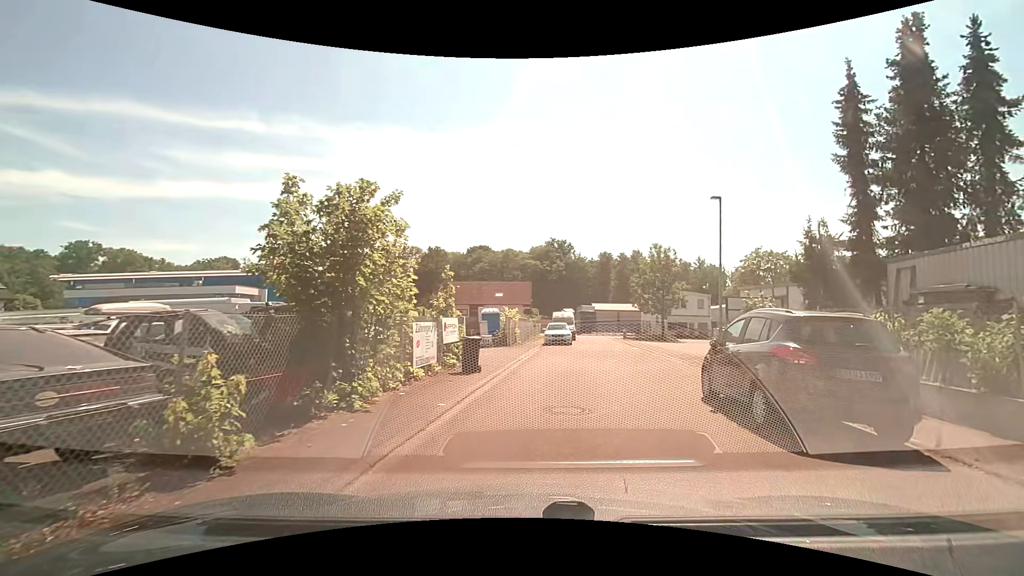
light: Day
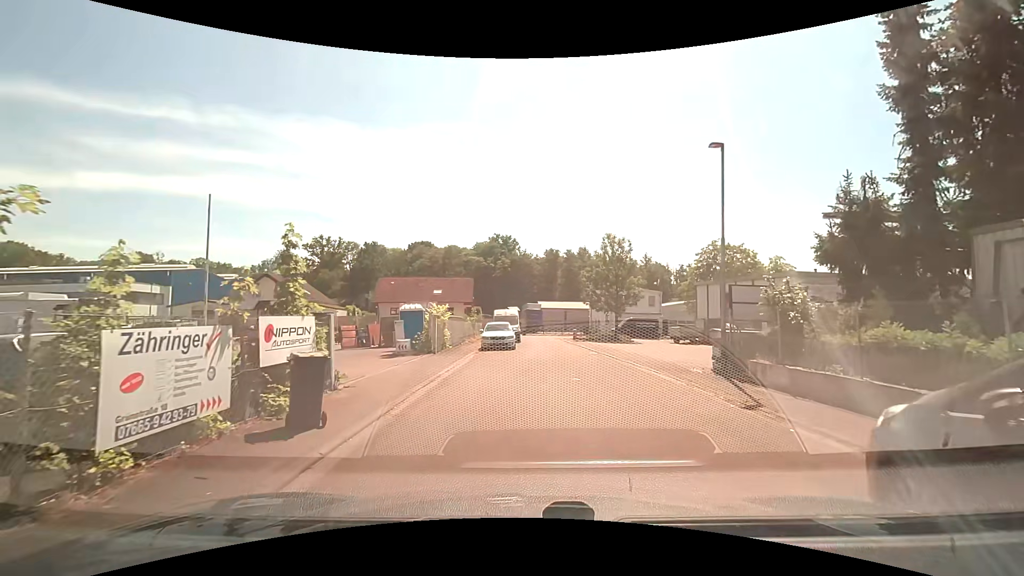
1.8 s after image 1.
(+0.7, +6.5) m; +8°
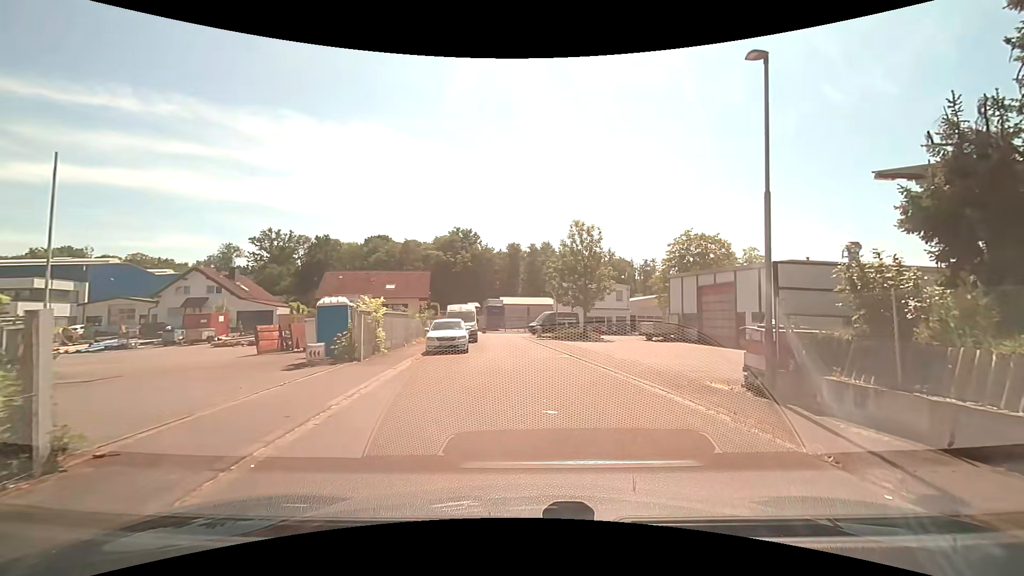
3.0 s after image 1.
(+0.2, +4.9) m; +7°
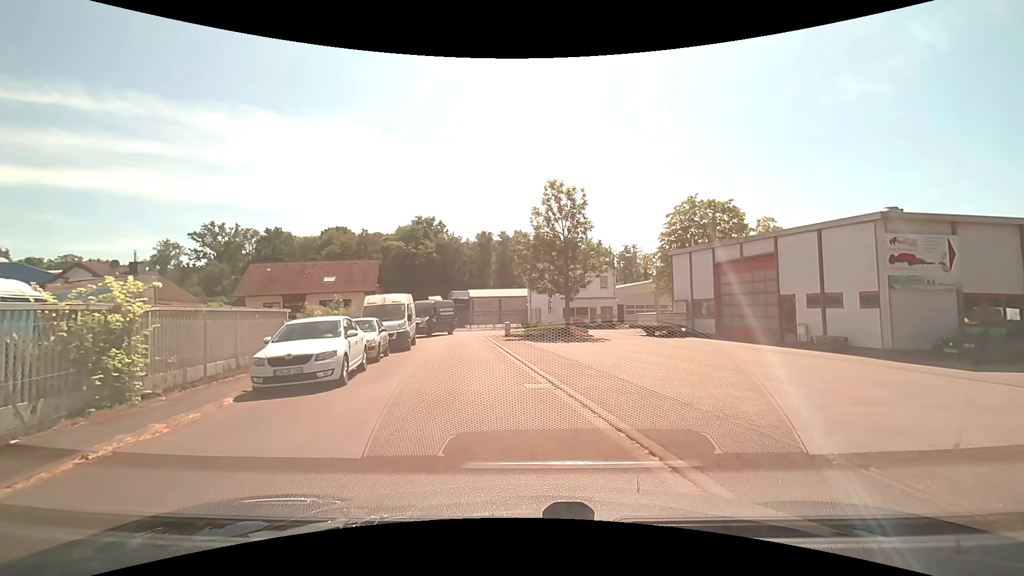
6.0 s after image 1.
(+0.3, +10.4) m; +2°
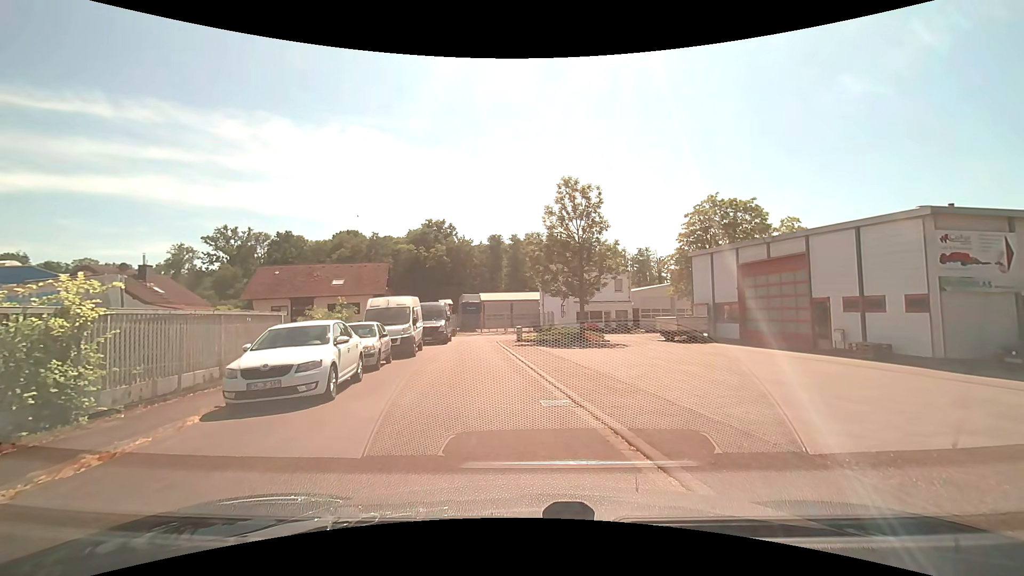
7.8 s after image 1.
(0.0, +1.4) m; -1°
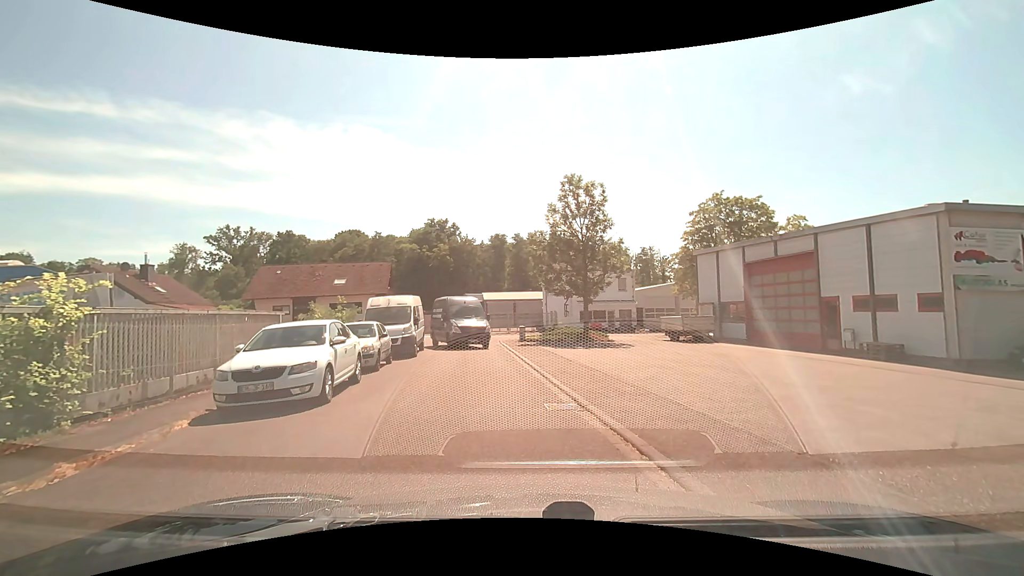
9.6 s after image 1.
(0.0, +0.4) m; 0°
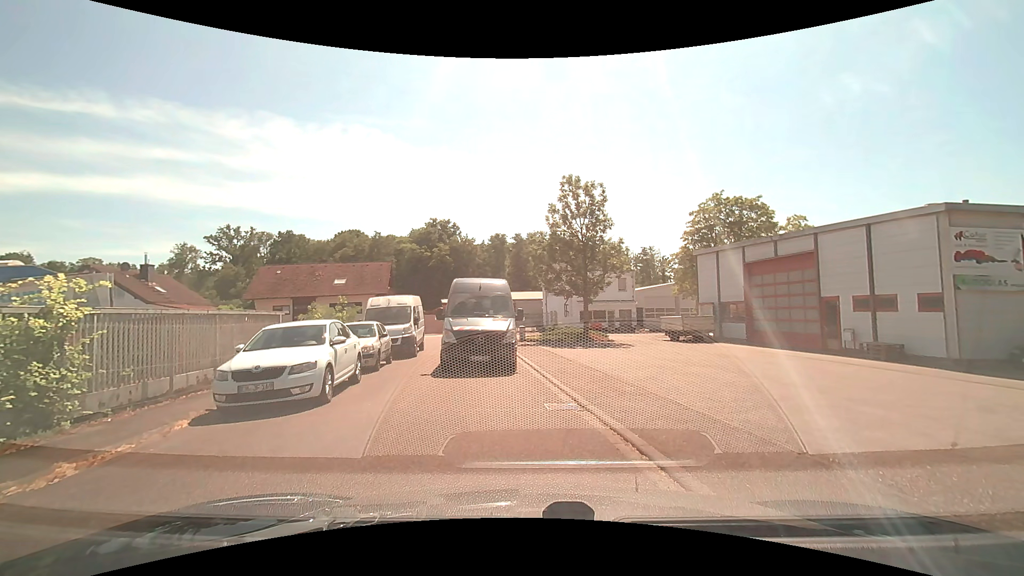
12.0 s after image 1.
(0.0, 0.0) m; 0°
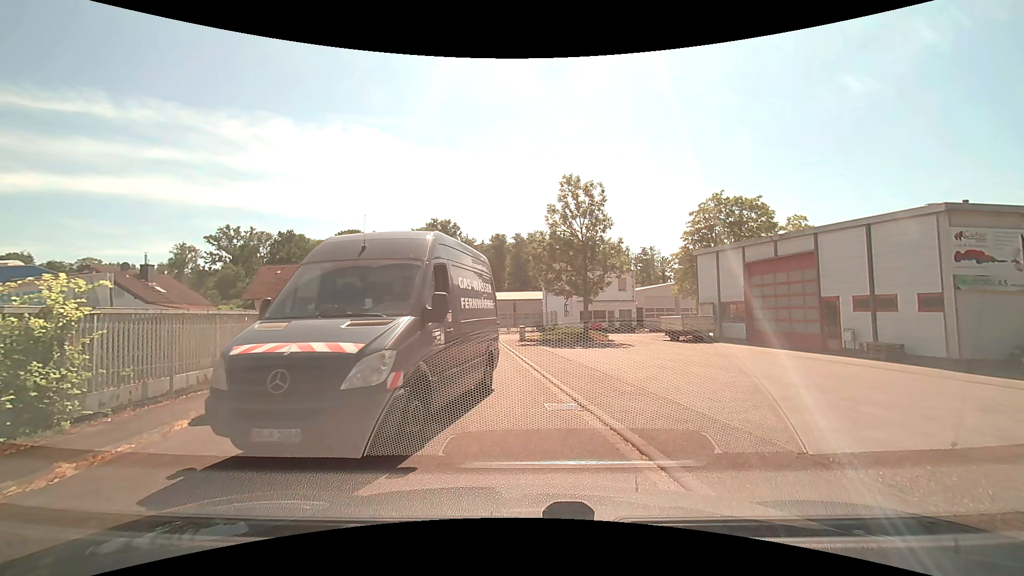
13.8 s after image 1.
(0.0, 0.0) m; 0°
